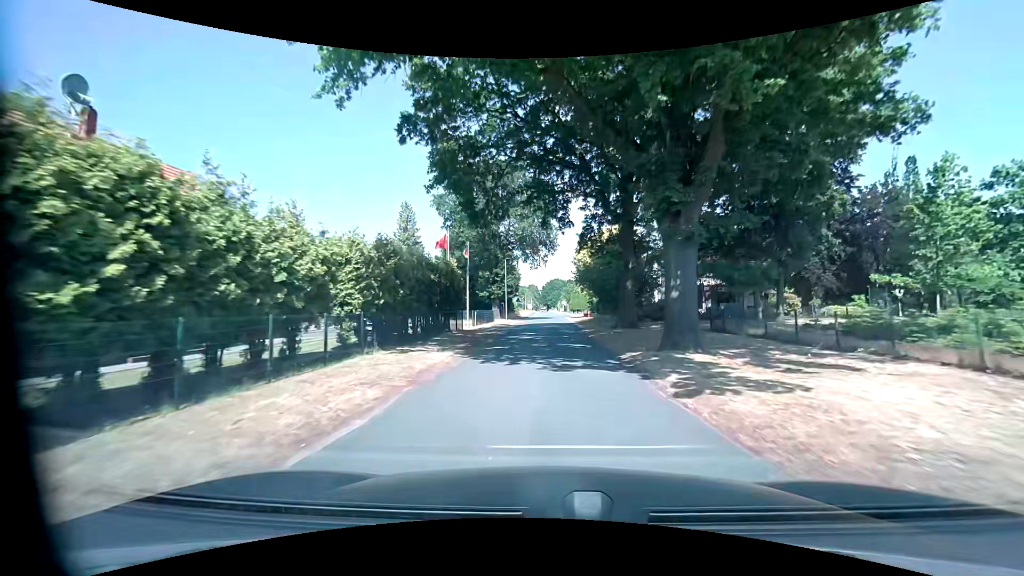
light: Day
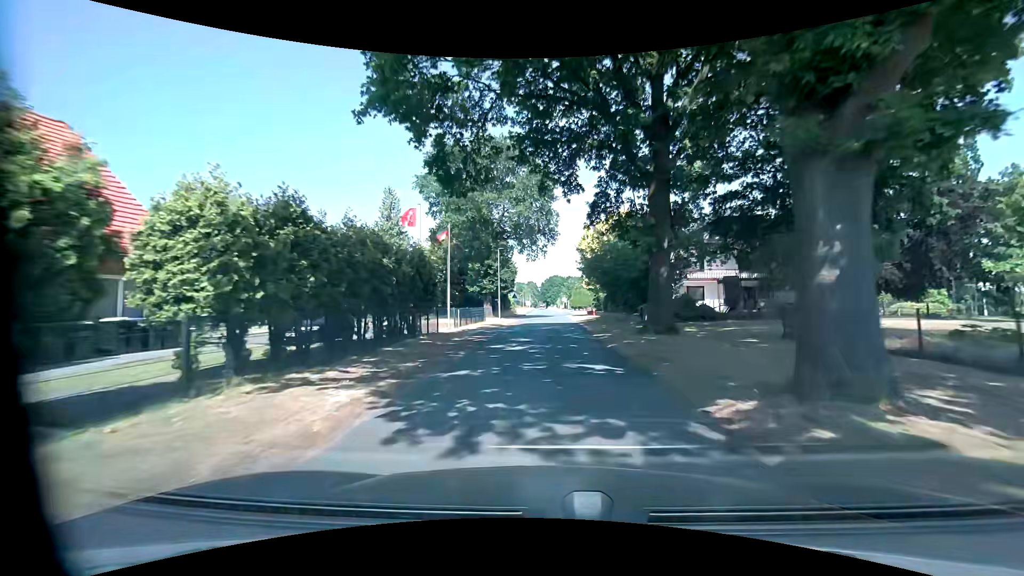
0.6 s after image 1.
(0.0, +7.4) m; 0°
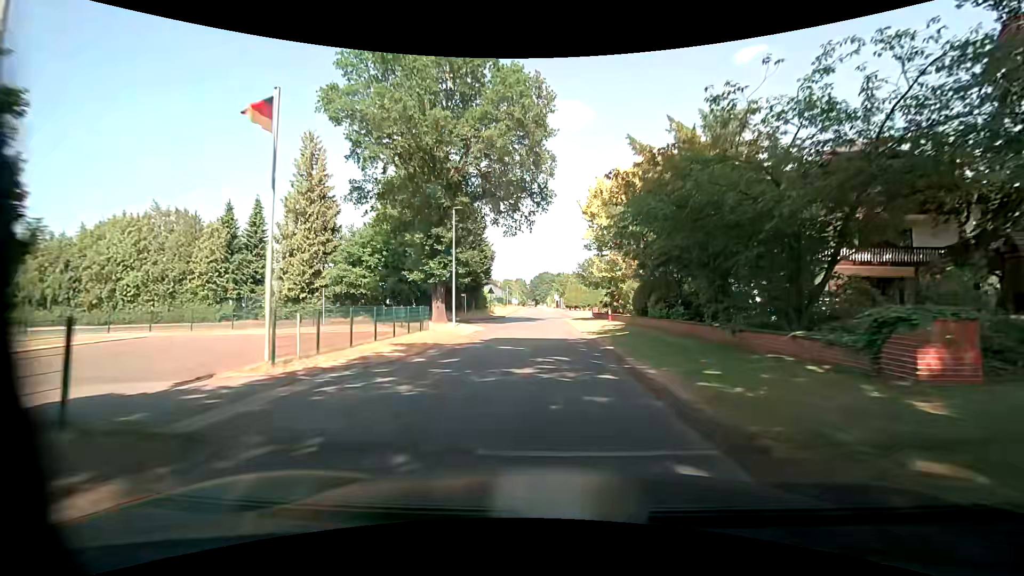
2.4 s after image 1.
(+0.2, +19.7) m; +1°
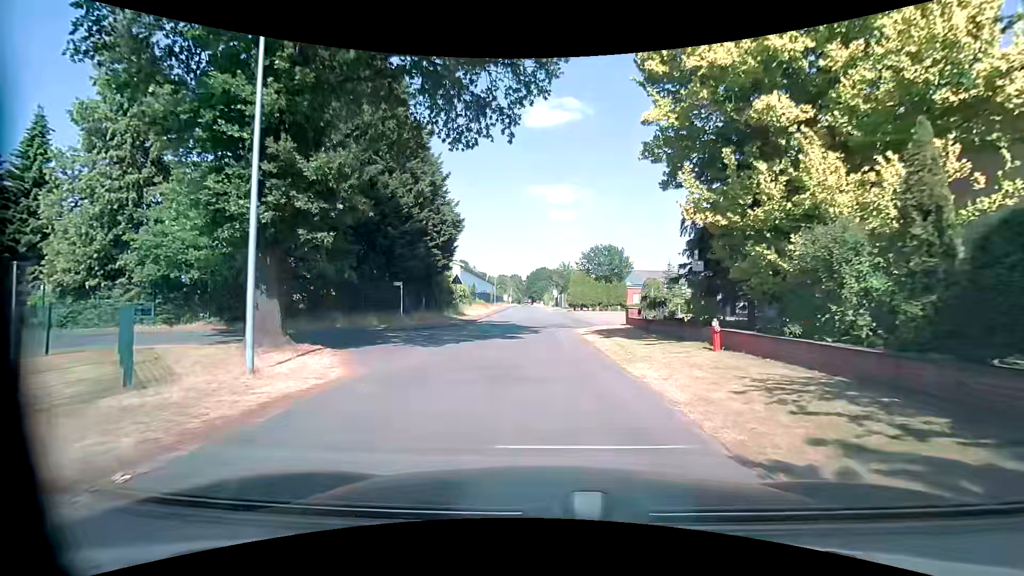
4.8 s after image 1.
(+0.2, +19.7) m; +1°
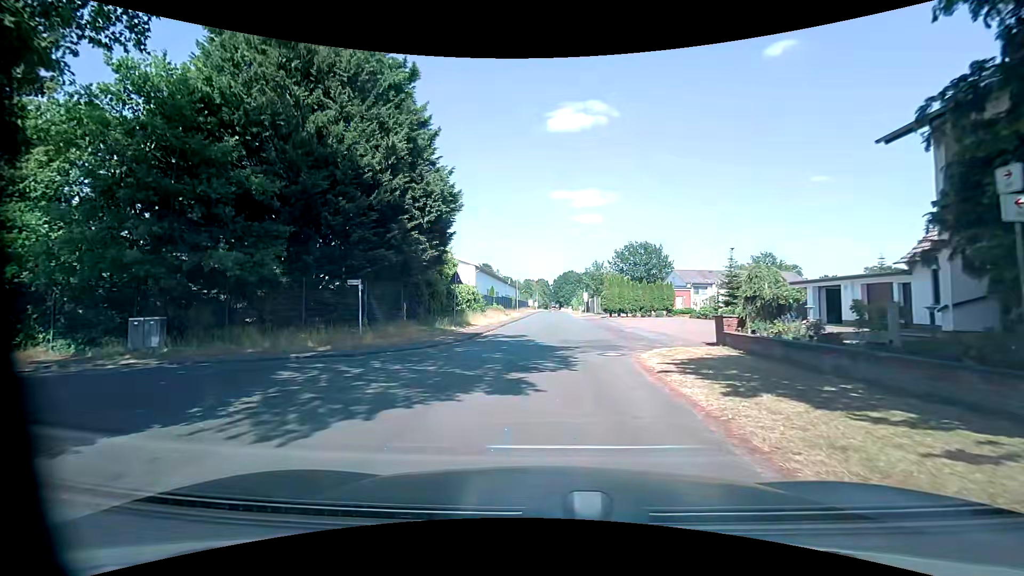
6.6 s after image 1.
(-0.2, +9.3) m; -3°
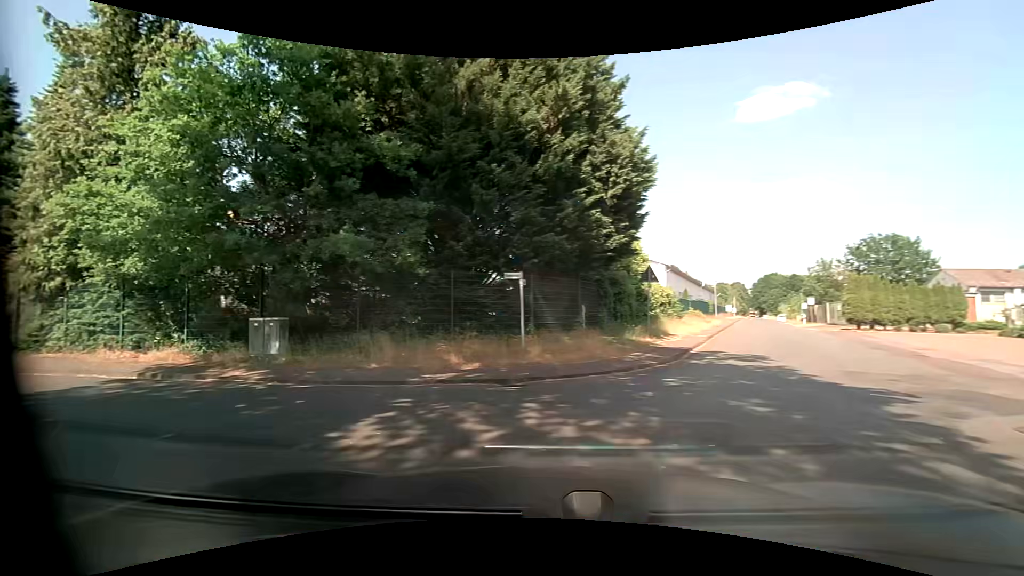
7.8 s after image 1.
(-0.8, +5.6) m; -21°
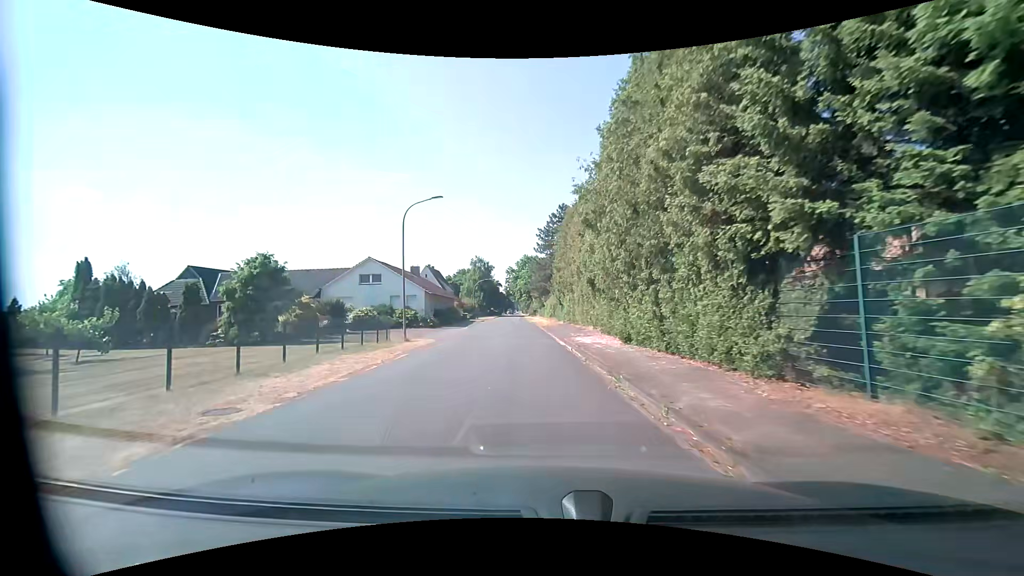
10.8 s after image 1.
(-13.0, +11.5) m; -73°
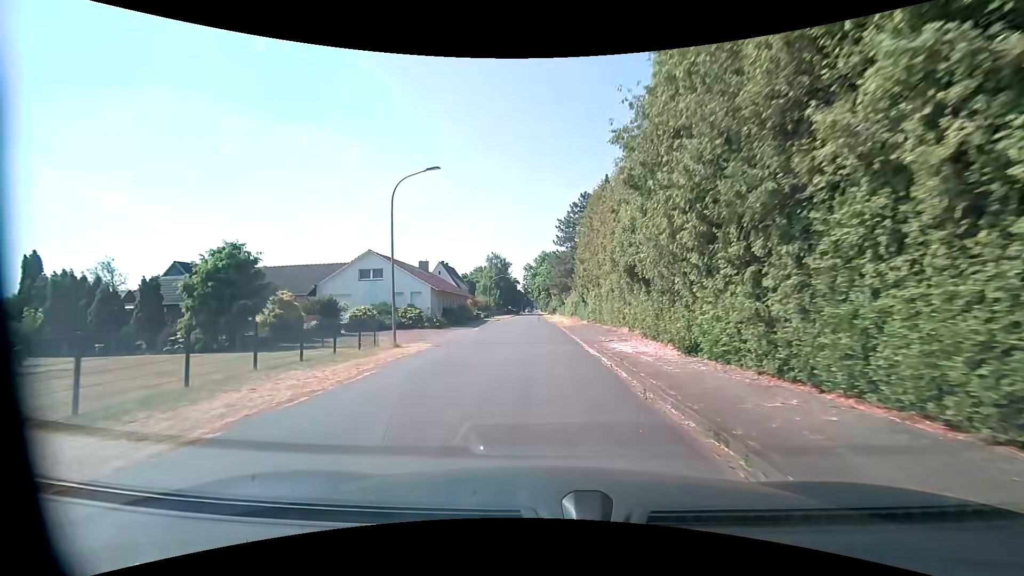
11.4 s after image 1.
(-0.1, +5.3) m; -2°
